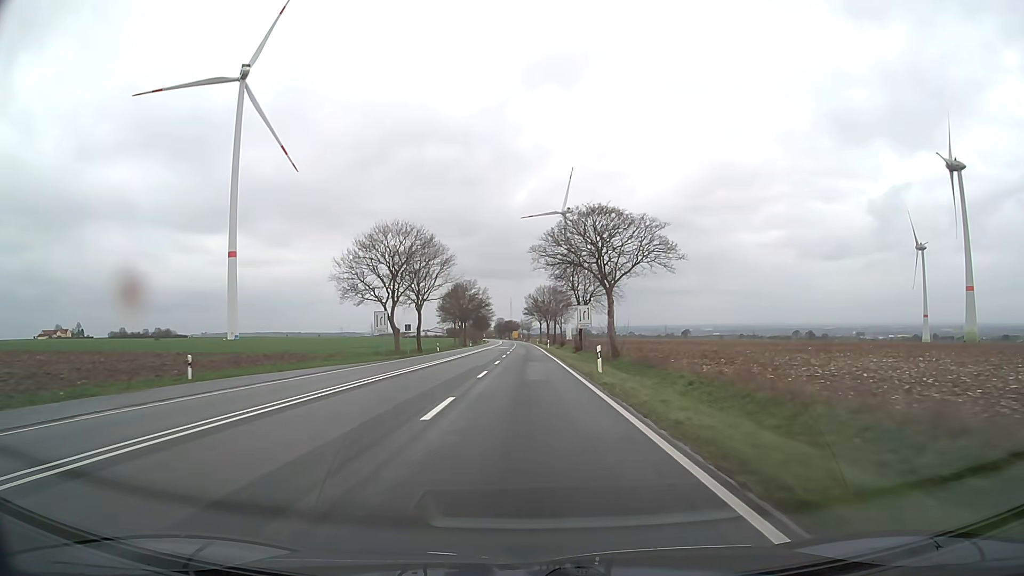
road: primary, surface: asphalt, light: Day
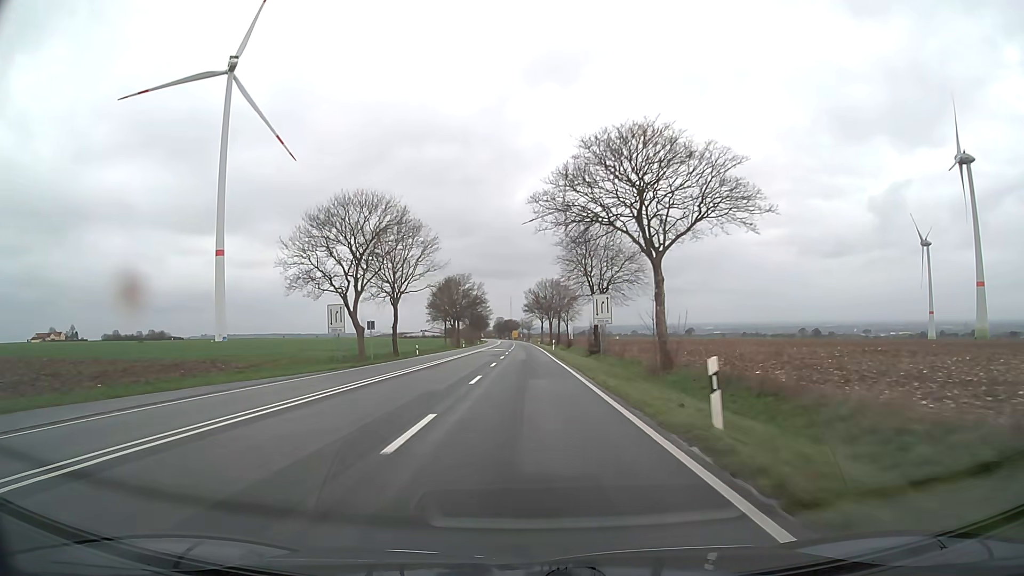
(0.0, +14.7) m; 0°
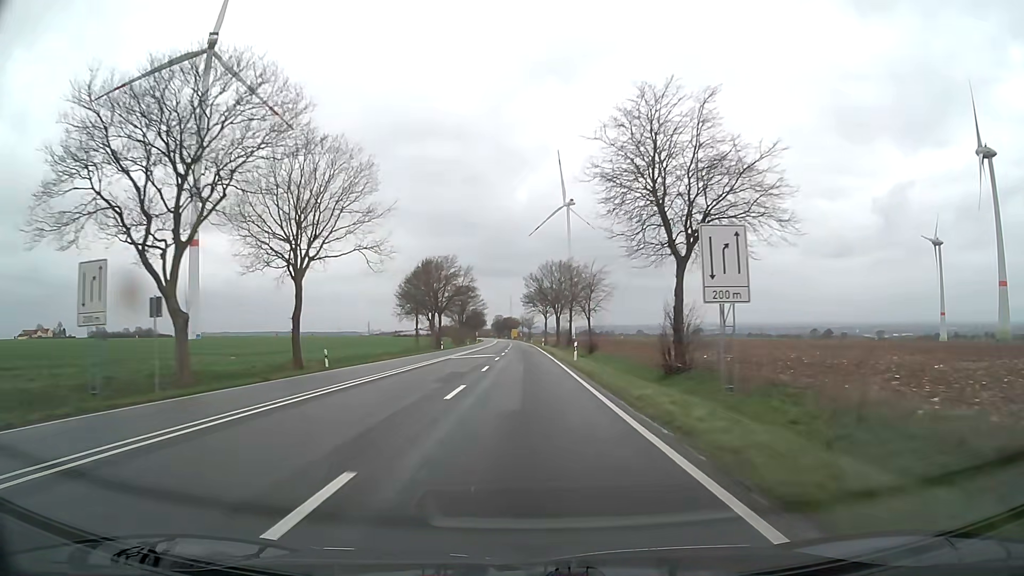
(0.0, +28.7) m; 0°
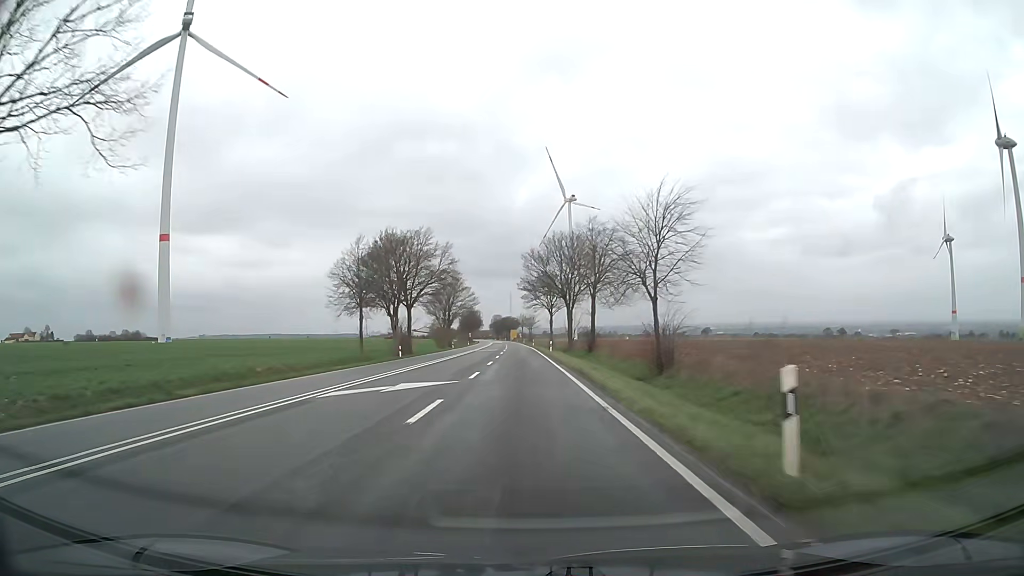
(0.0, +27.6) m; 0°
(0, +10) (0, +20) (0, +30) (0, +40) (0, +50) (0, +60) (-1, +70) (-1, +80) (-1, +90) (-1, +100) m
